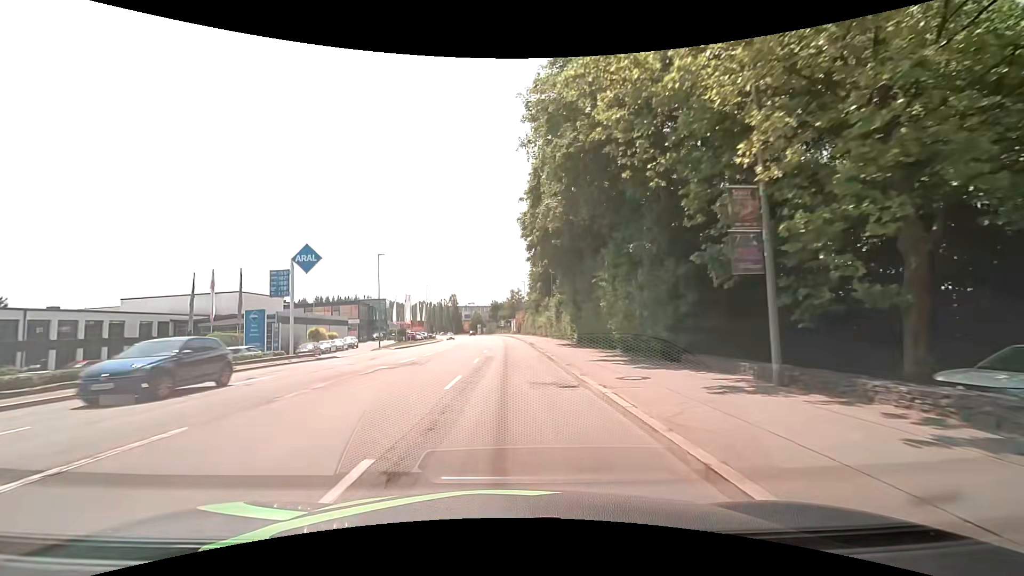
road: tertiary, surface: asphalt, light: Day
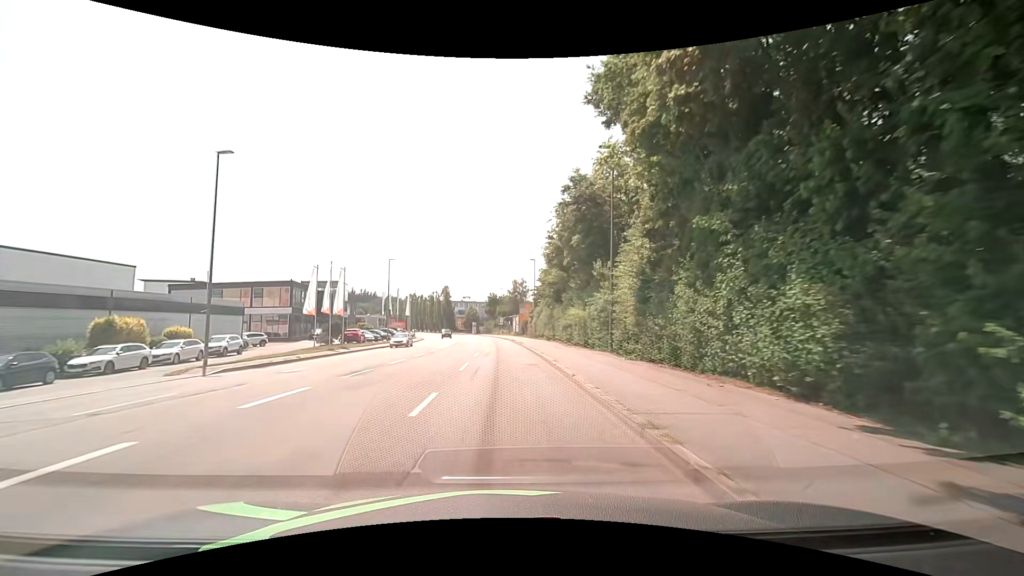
(0.0, +31.0) m; 0°
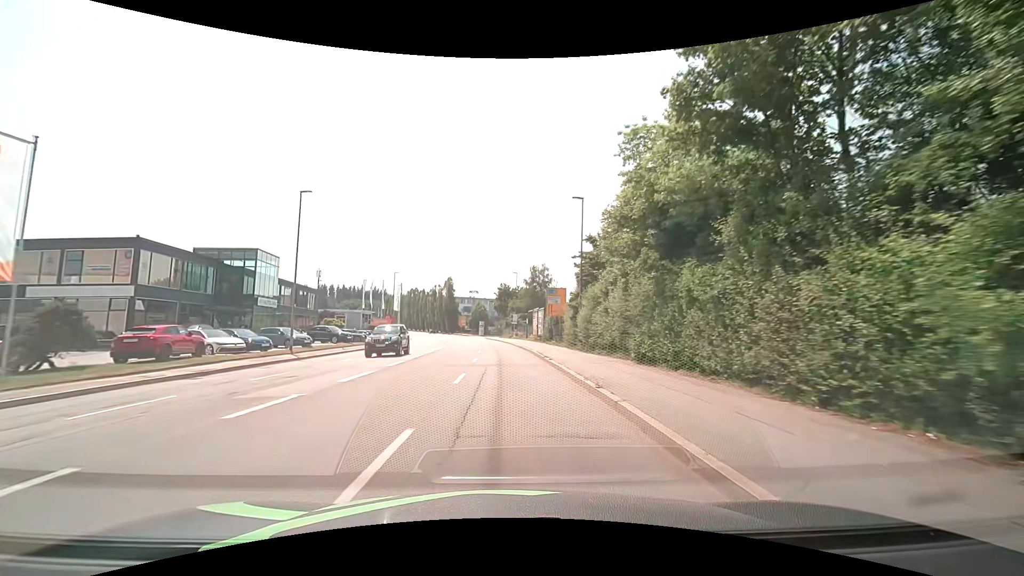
(-0.2, +31.1) m; -1°
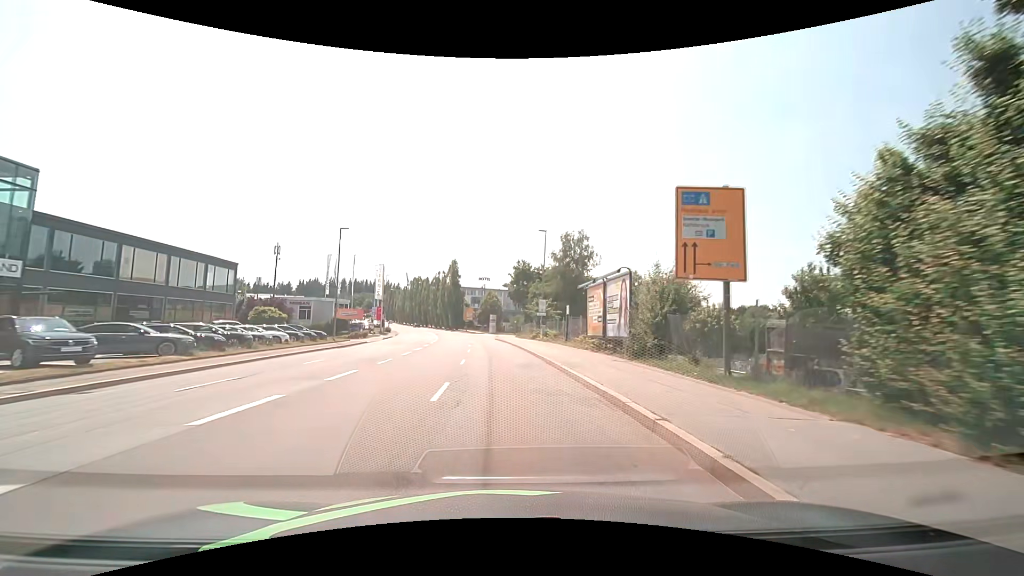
(-0.5, +31.1) m; -1°
(0, +10) (-1, +20) (-1, +30) (-2, +40) (-3, +50) (-4, +60) (-5, +70) (-7, +80) (-9, +89) (-10, +99) m
